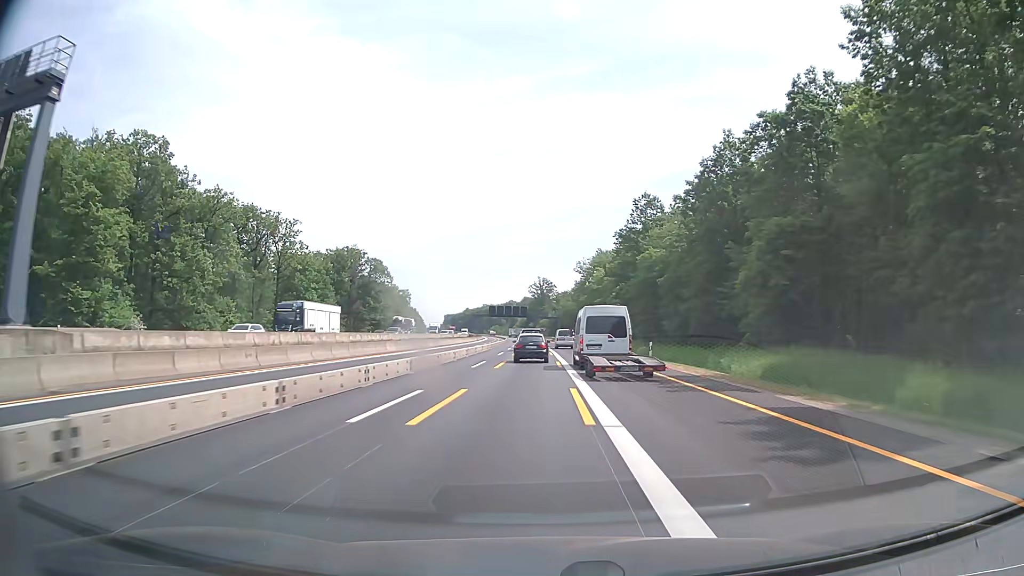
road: motorway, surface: asphalt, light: Day
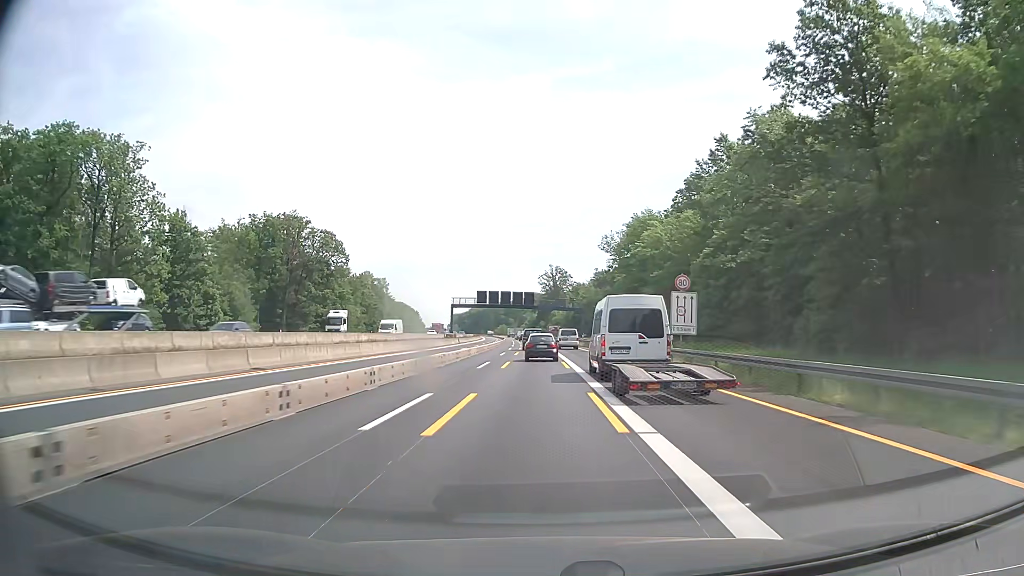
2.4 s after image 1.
(-0.6, +54.5) m; -1°
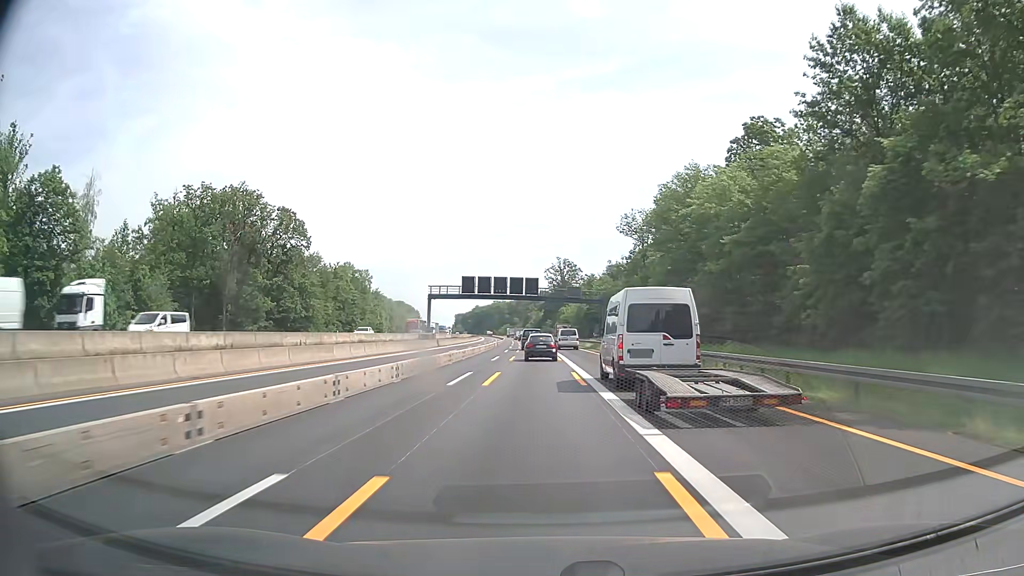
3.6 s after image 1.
(0.0, +27.1) m; 0°
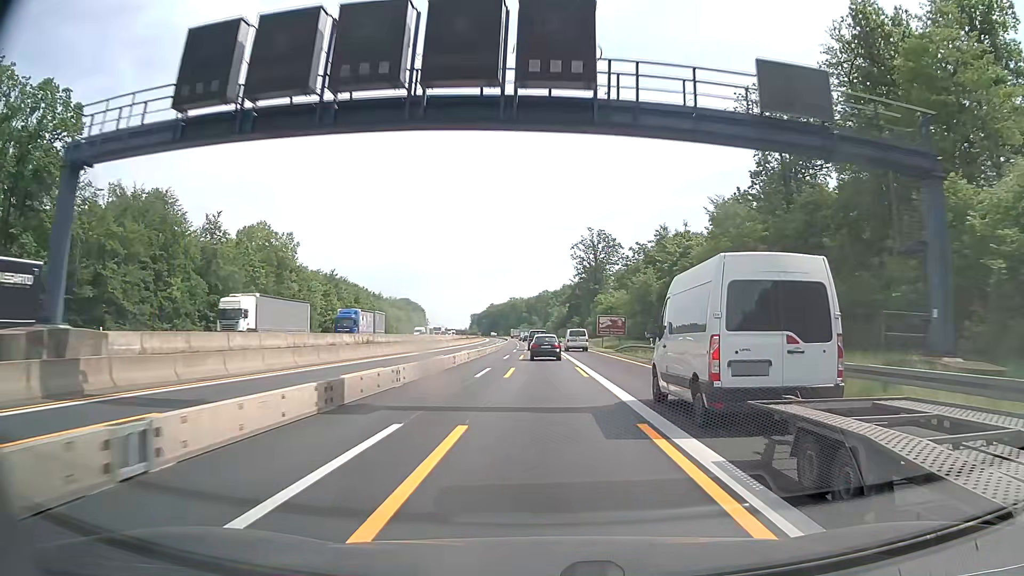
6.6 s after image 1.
(-1.4, +67.9) m; -2°
(0, +10) (0, +20) (0, +30) (0, +40) (0, +50) (0, +60) (-1, +70) (-1, +80) (-1, +90) (-1, +100) m
